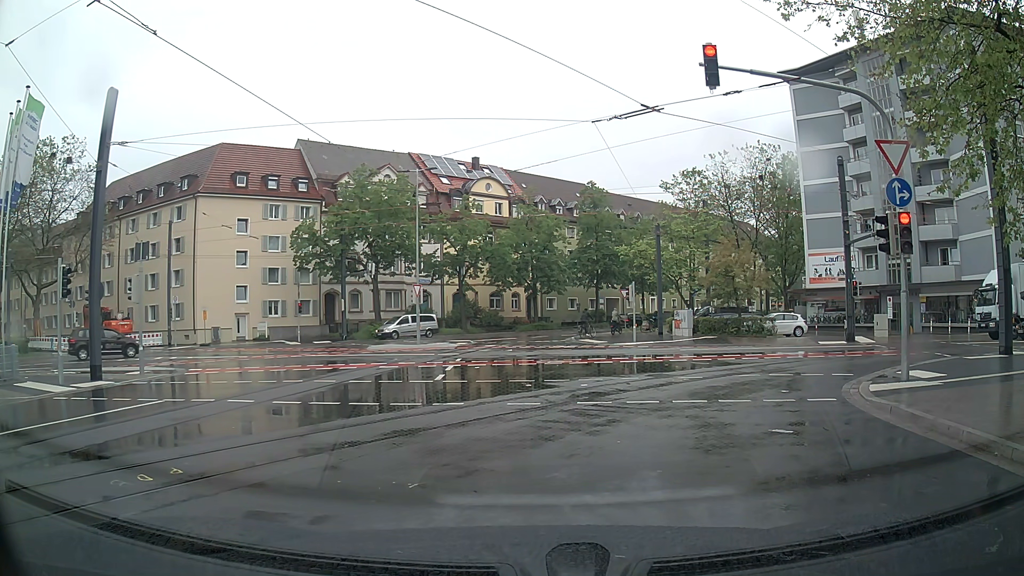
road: residential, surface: asphalt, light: Day
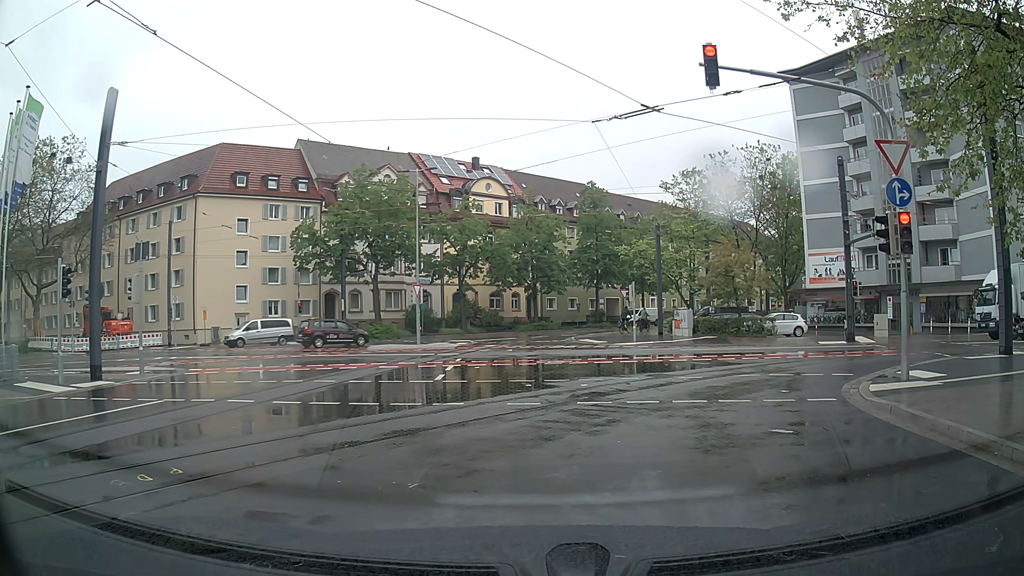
(0.0, 0.0) m; 0°
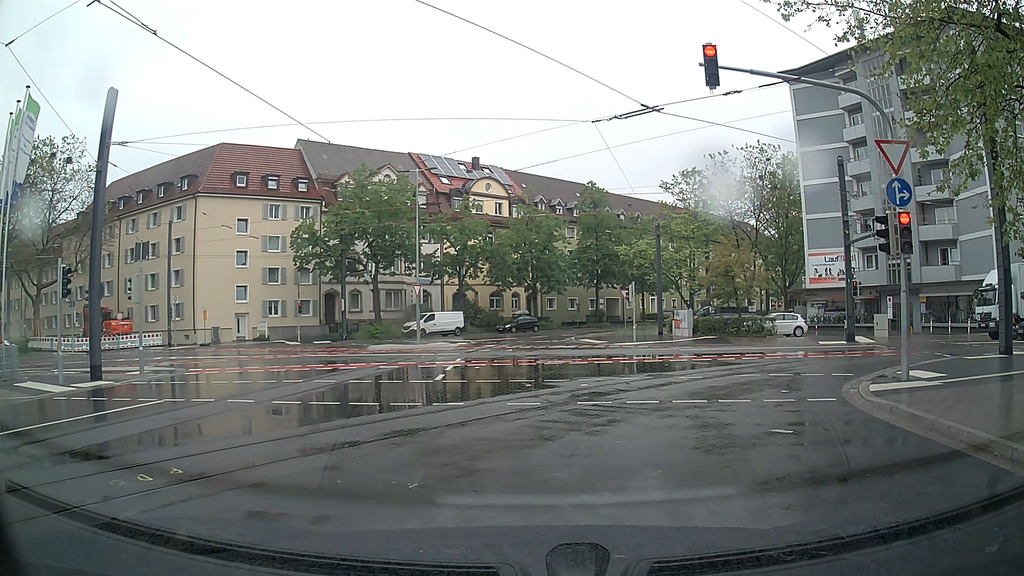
(0.0, 0.0) m; 0°
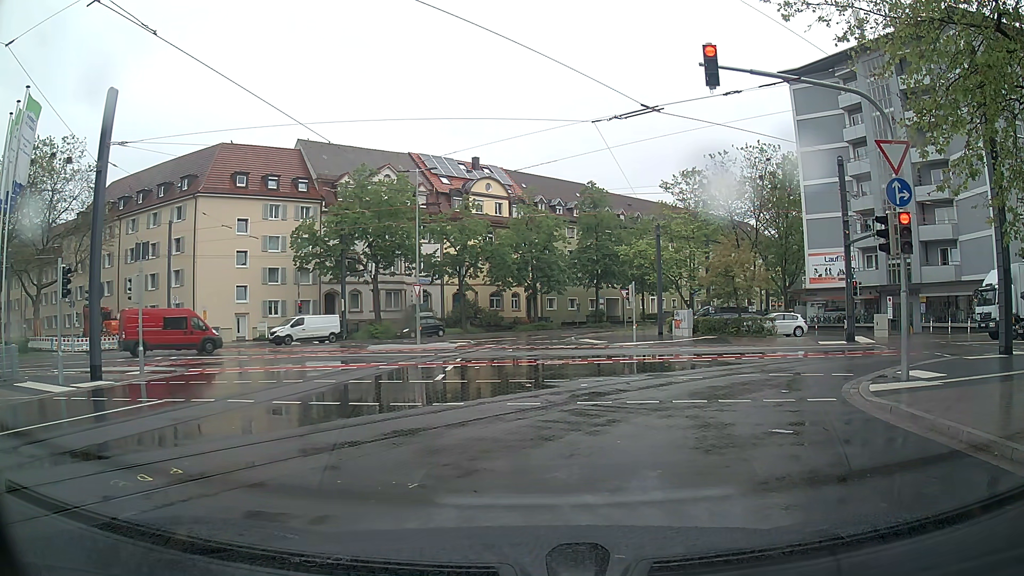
(0.0, 0.0) m; 0°
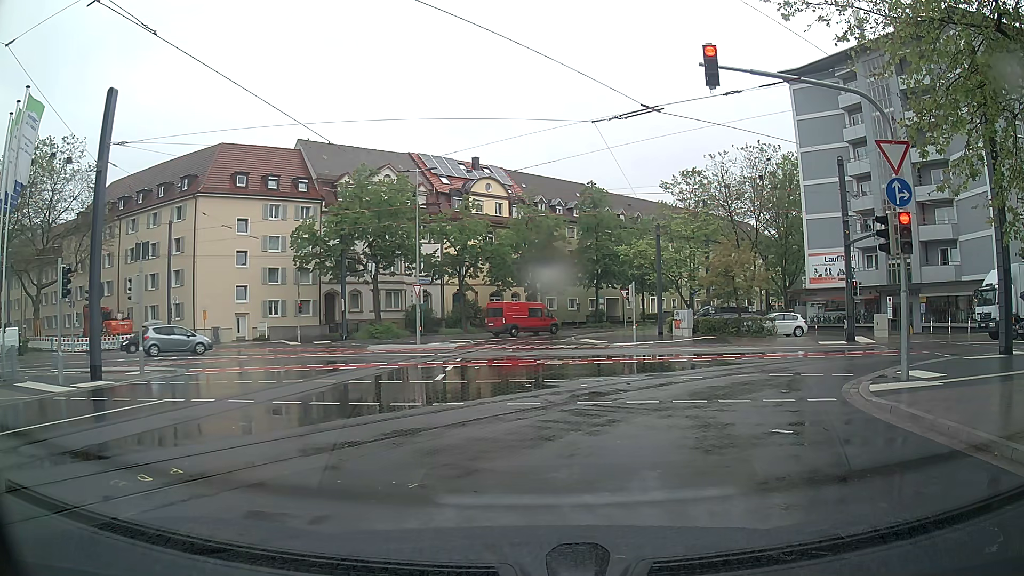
(0.0, 0.0) m; 0°
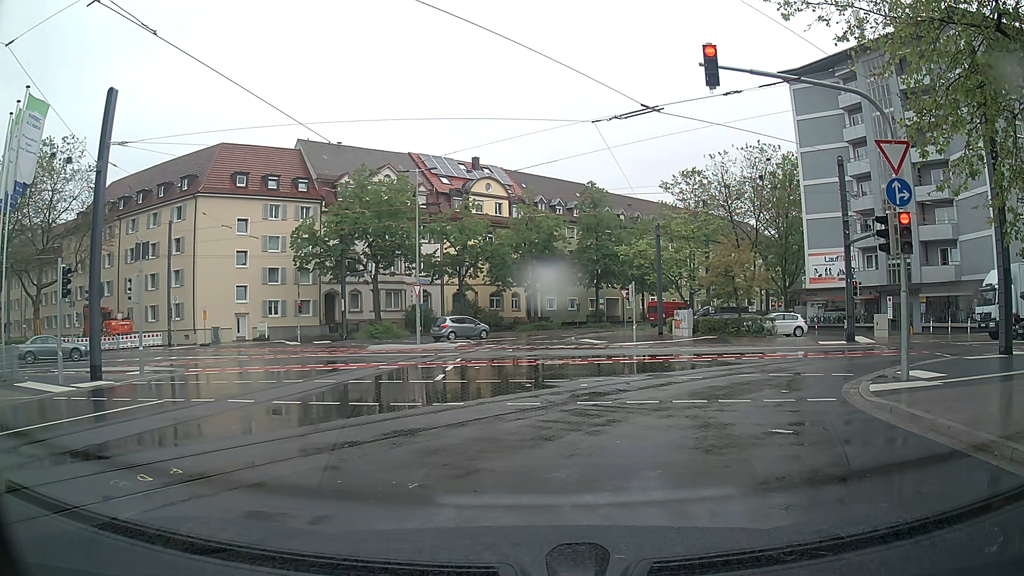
(0.0, 0.0) m; 0°
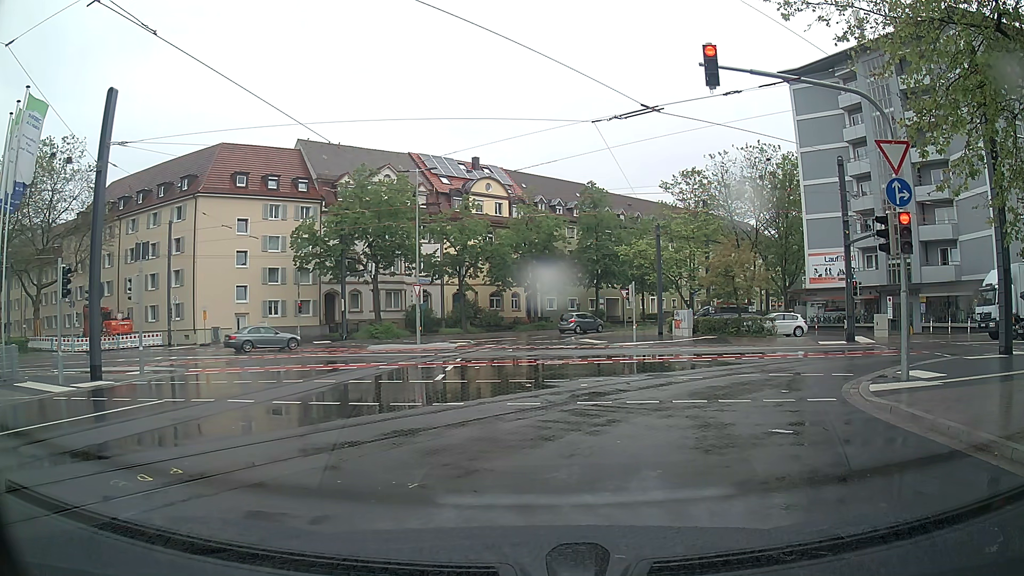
(0.0, 0.0) m; 0°
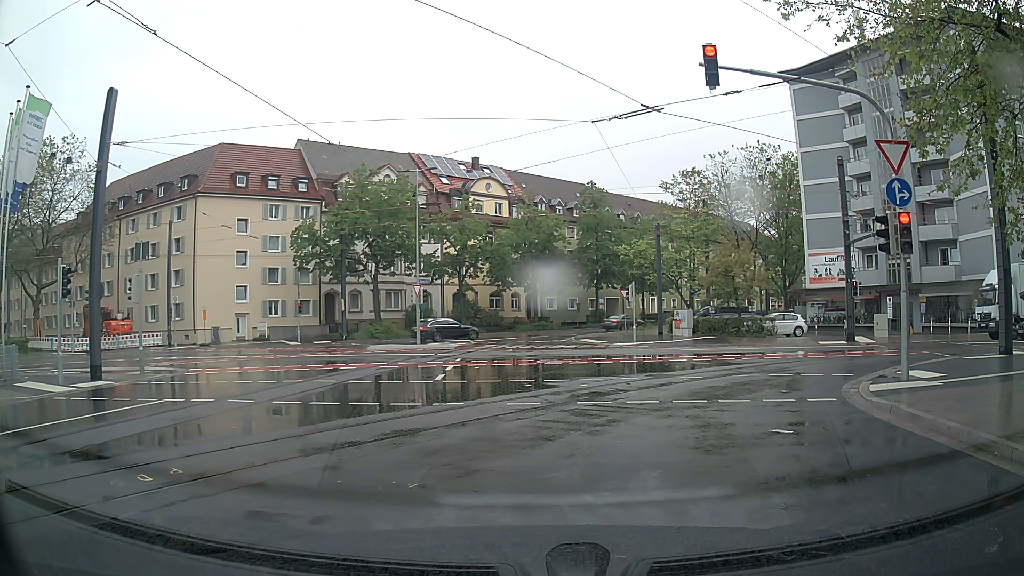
(0.0, 0.0) m; 0°
